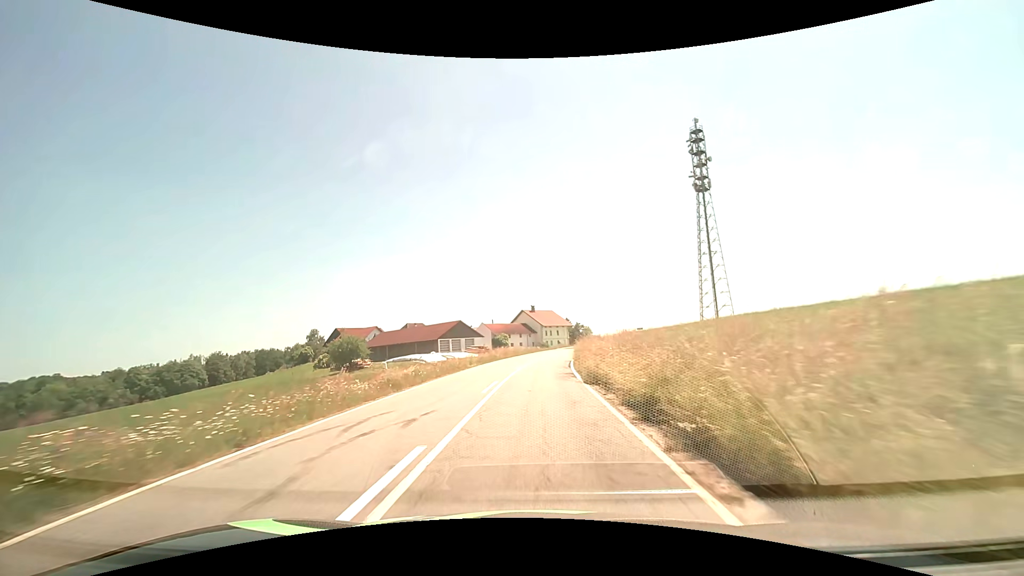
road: tertiary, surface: asphalt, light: Day
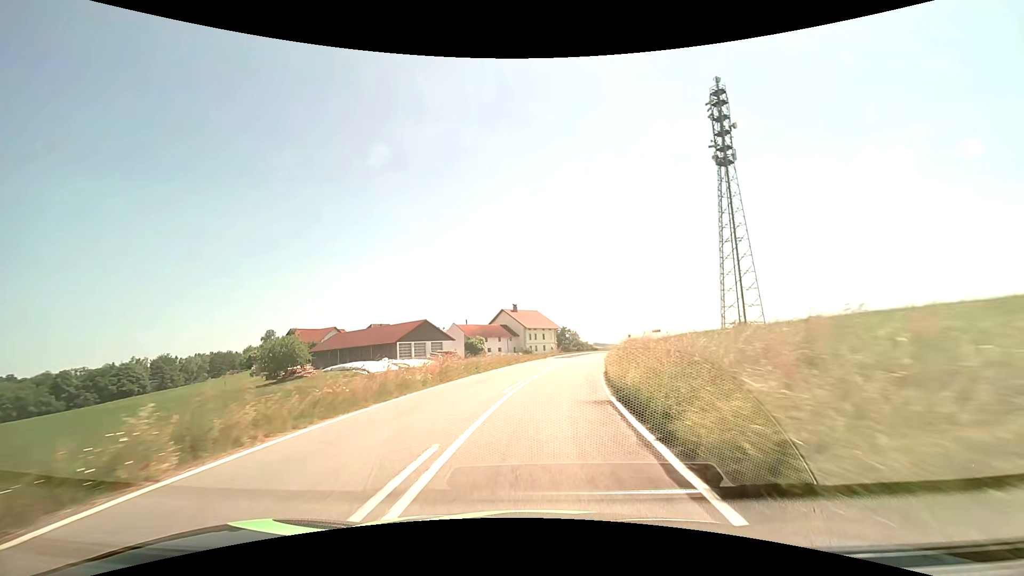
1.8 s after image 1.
(+0.3, +23.1) m; +1°
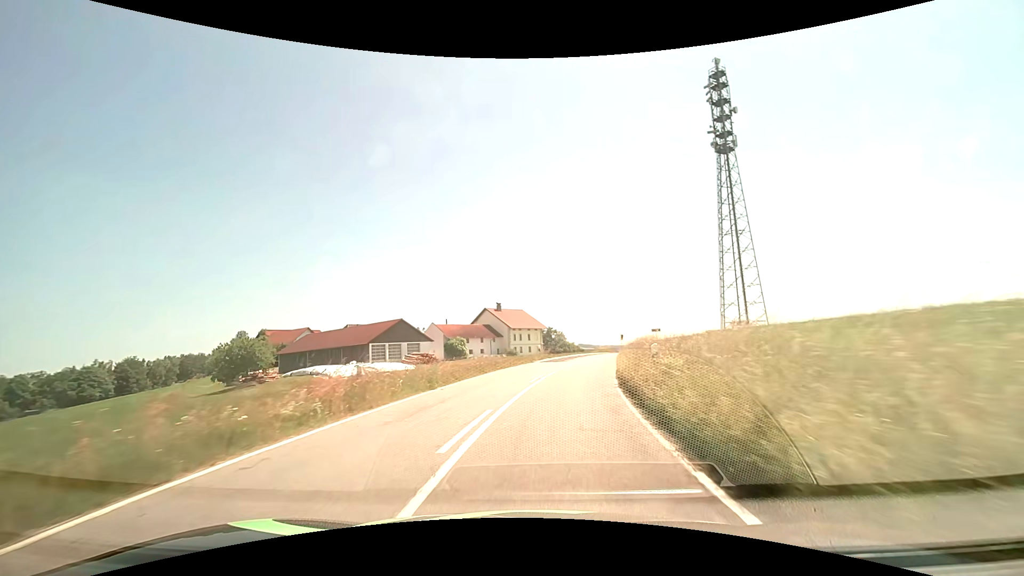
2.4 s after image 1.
(+0.2, +7.8) m; +2°
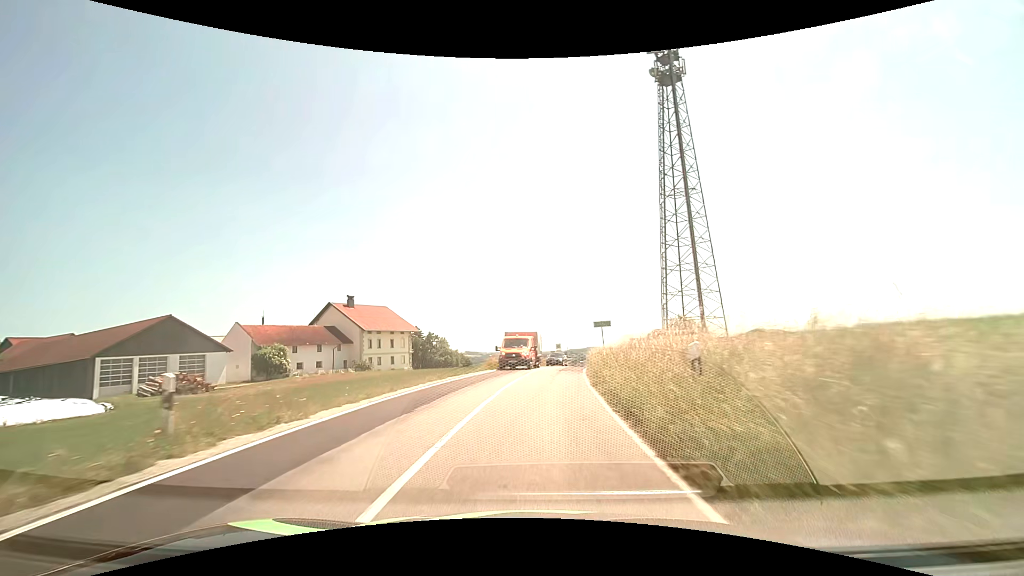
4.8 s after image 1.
(+3.6, +31.3) m; +13°
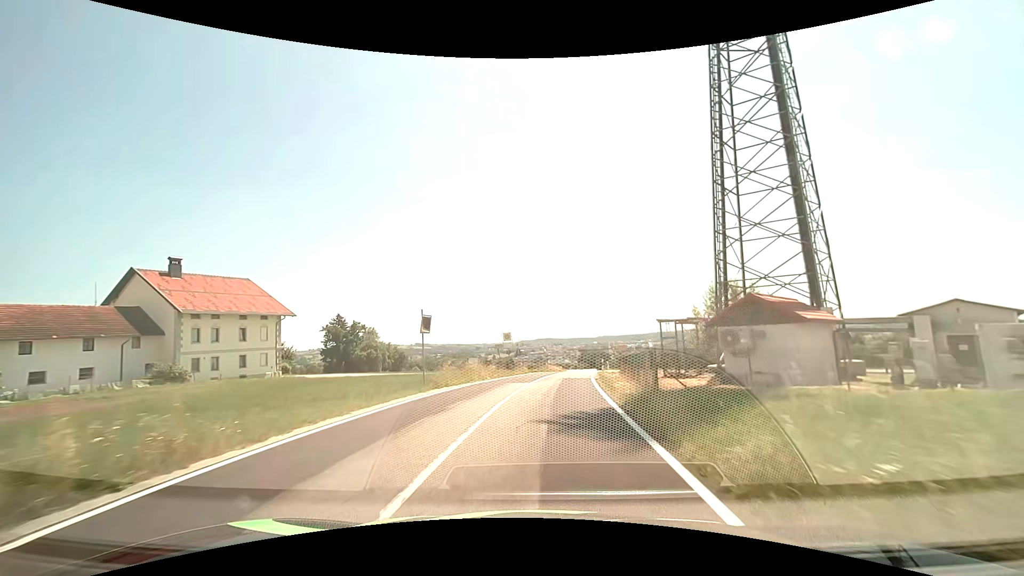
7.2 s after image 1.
(+1.5, +30.6) m; +6°
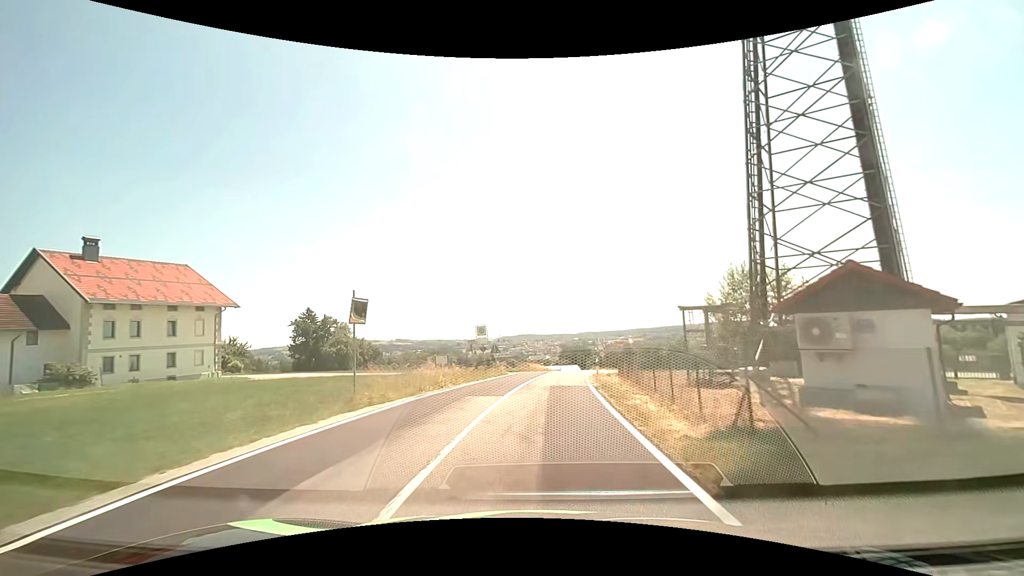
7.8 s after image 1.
(+0.1, +7.1) m; +1°
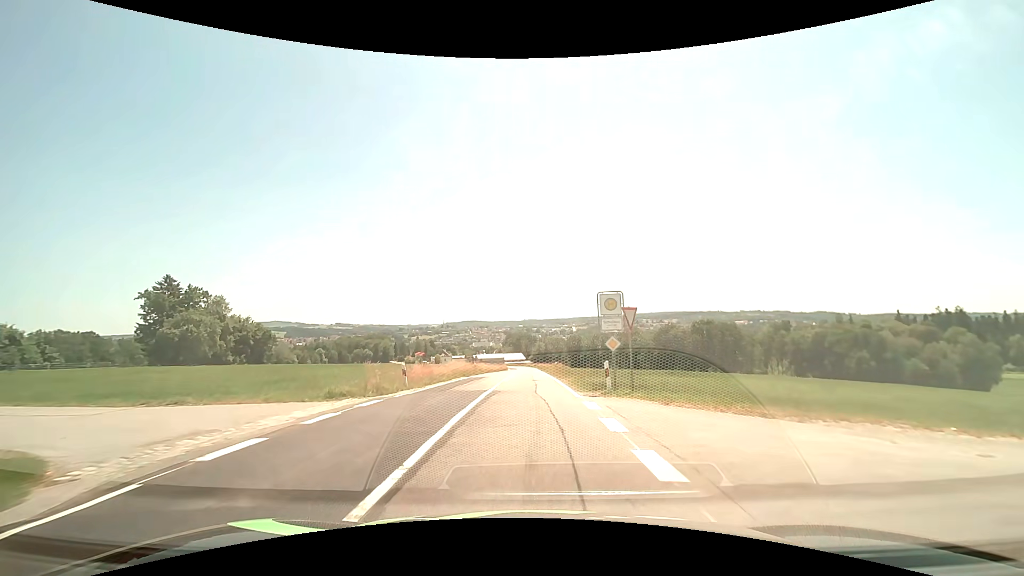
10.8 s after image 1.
(+2.4, +33.7) m; +7°
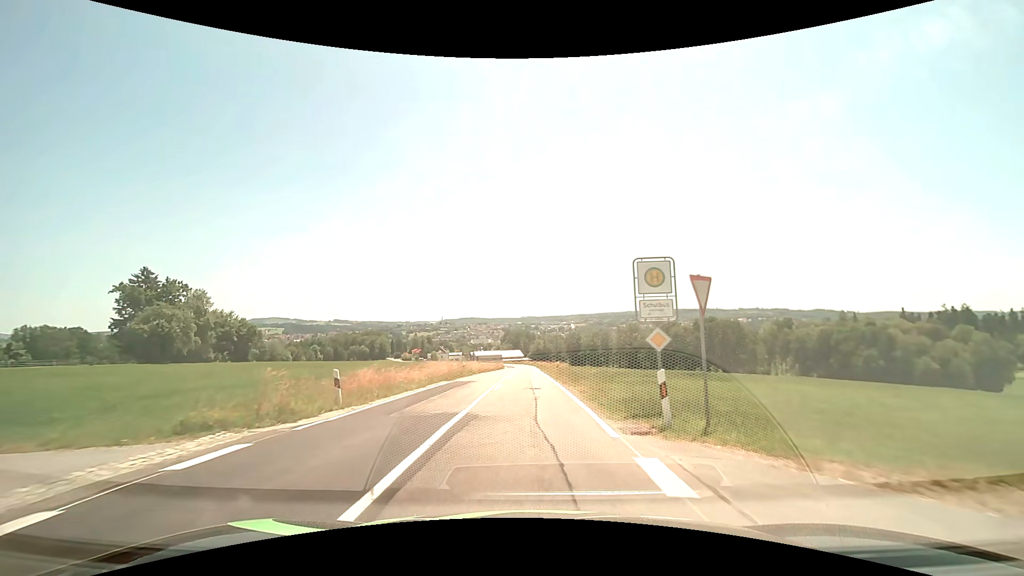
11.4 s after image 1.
(0.0, +6.5) m; 0°
(0, +10) (0, +20) (0, +30) (0, +40) (-1, +50) (-1, +60) (-1, +70) (-1, +80) (-1, +90) (-1, +100) m
